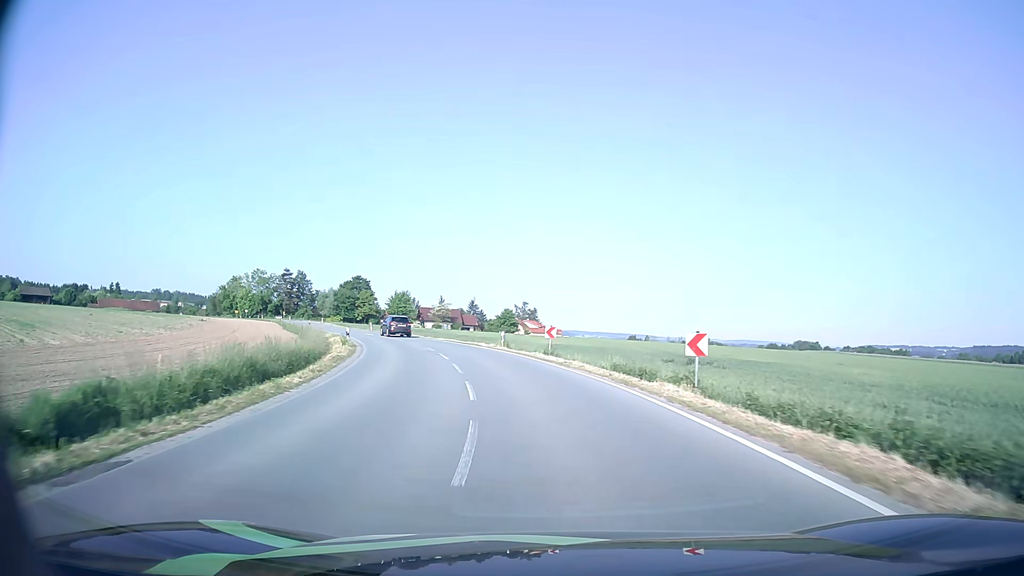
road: secondary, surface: asphalt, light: Day
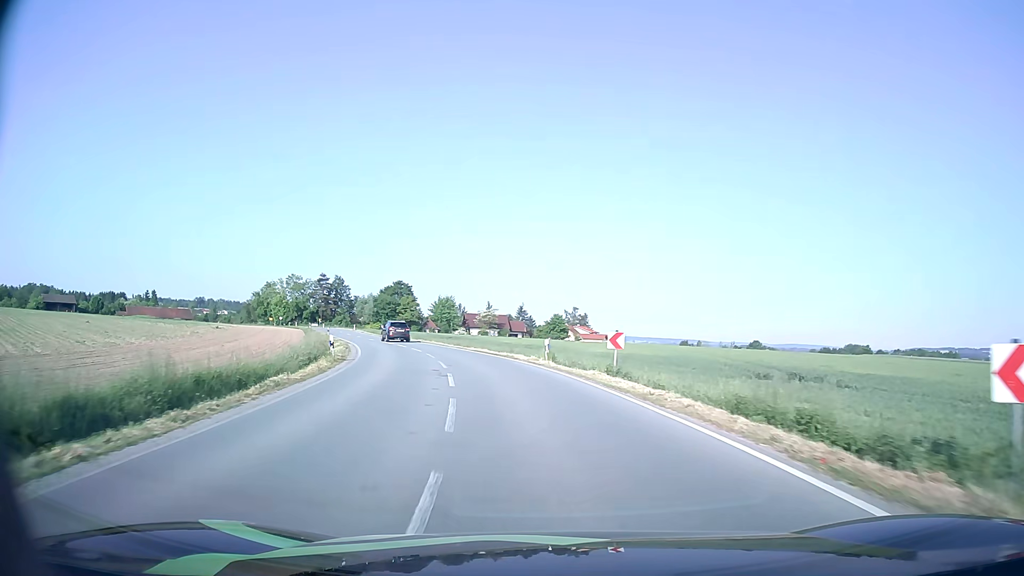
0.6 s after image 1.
(-0.3, +9.9) m; -4°
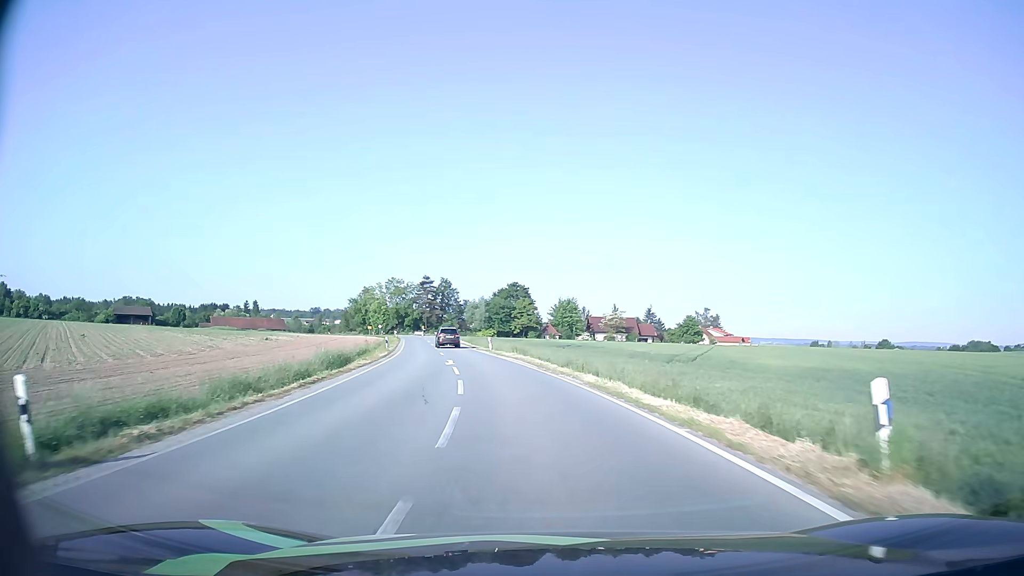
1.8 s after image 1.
(-1.8, +20.4) m; -10°
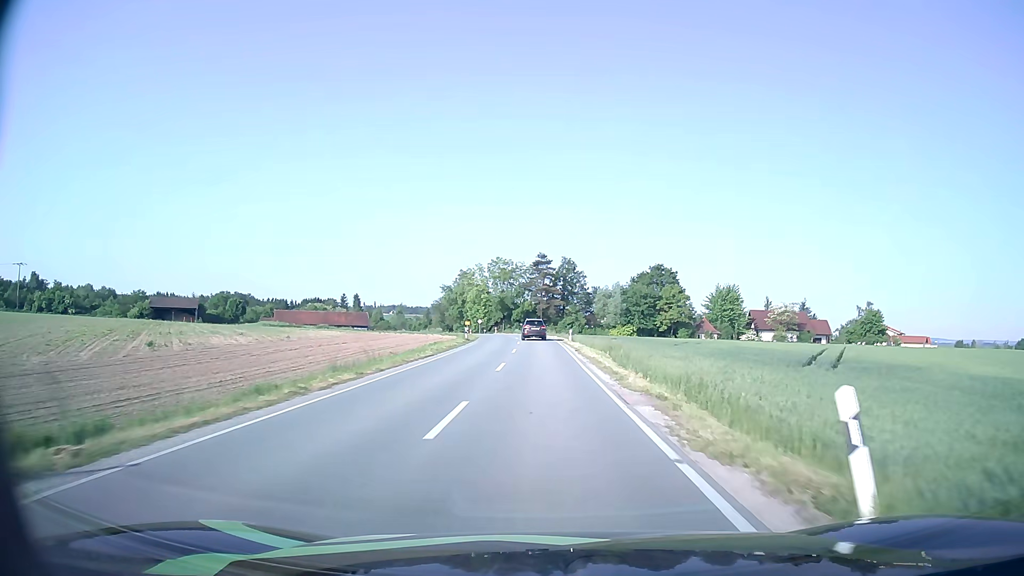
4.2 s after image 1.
(-5.5, +42.7) m; -11°
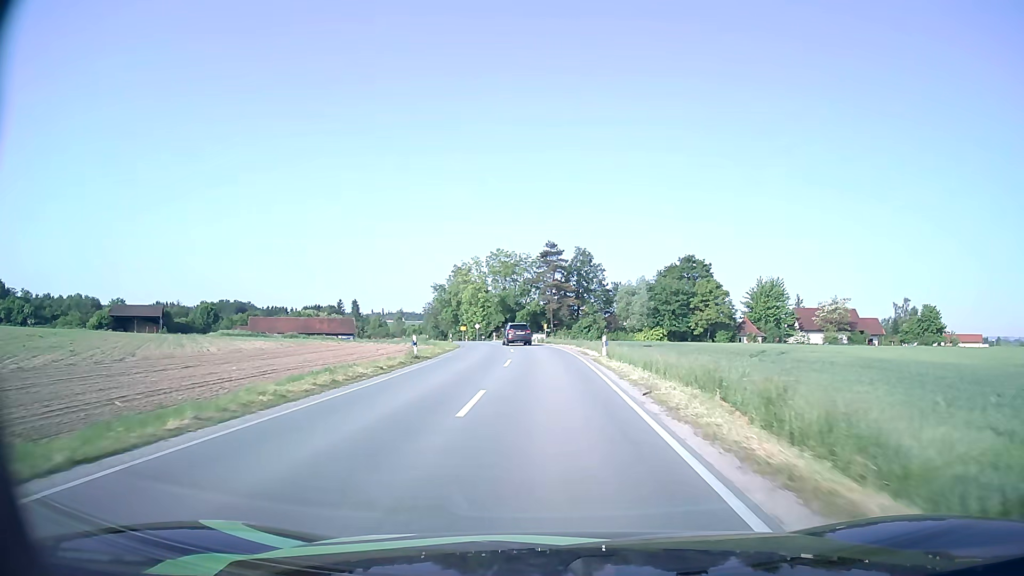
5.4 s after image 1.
(-0.2, +22.2) m; -1°
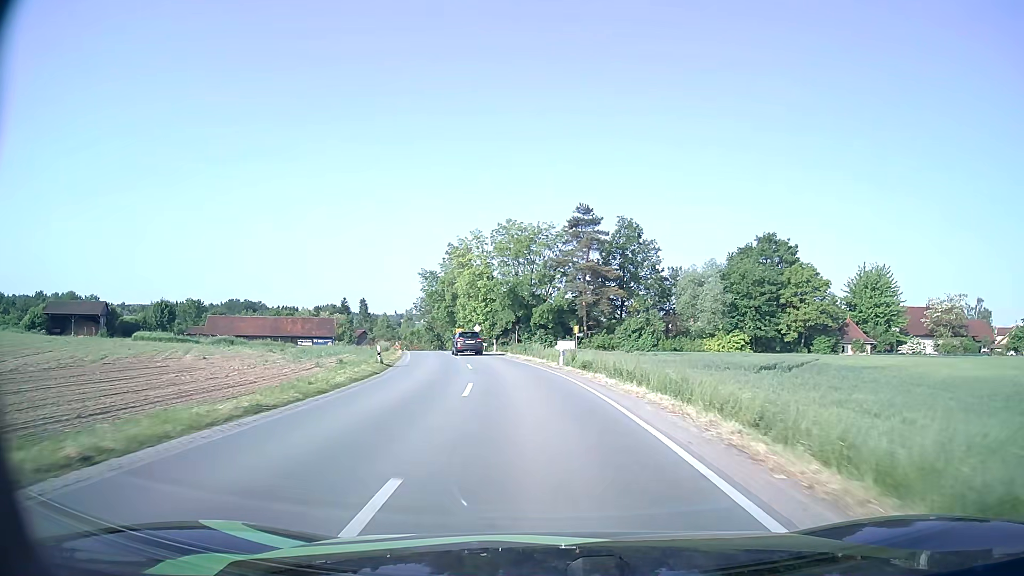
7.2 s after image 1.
(-0.4, +32.0) m; -2°
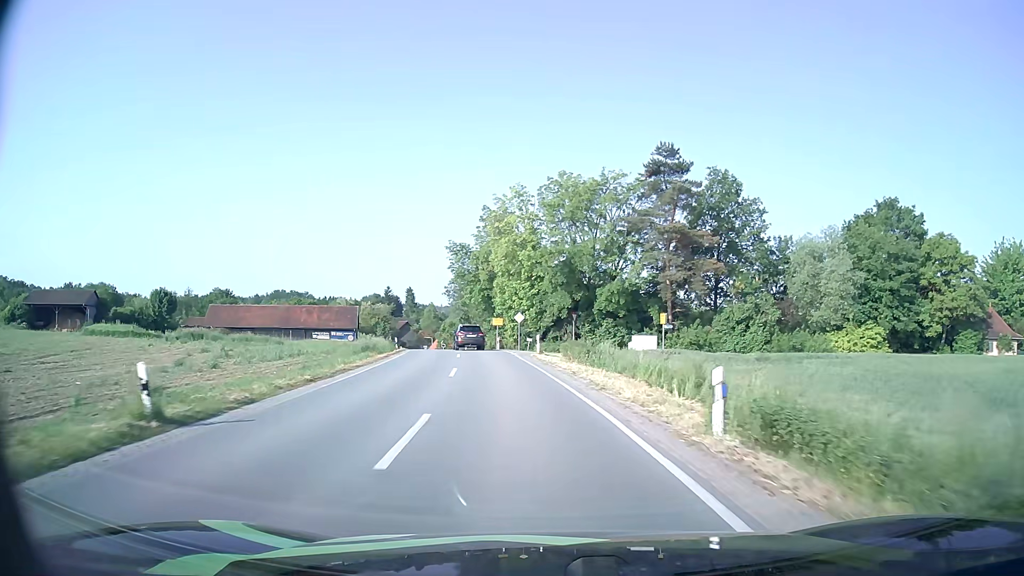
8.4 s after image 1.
(-0.8, +20.0) m; -5°
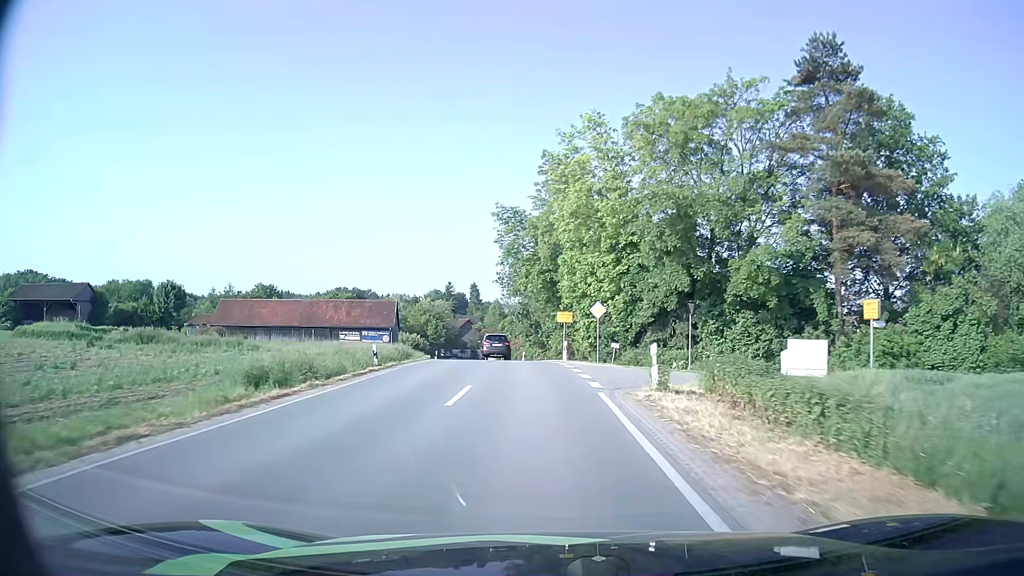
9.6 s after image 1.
(-1.1, +19.3) m; -6°
(0, +10) (-1, +20) (-1, +30) (-2, +40) (-3, +50) (-5, +60) (-6, +70) (-8, +80) (-9, +89) (-11, +99) m
